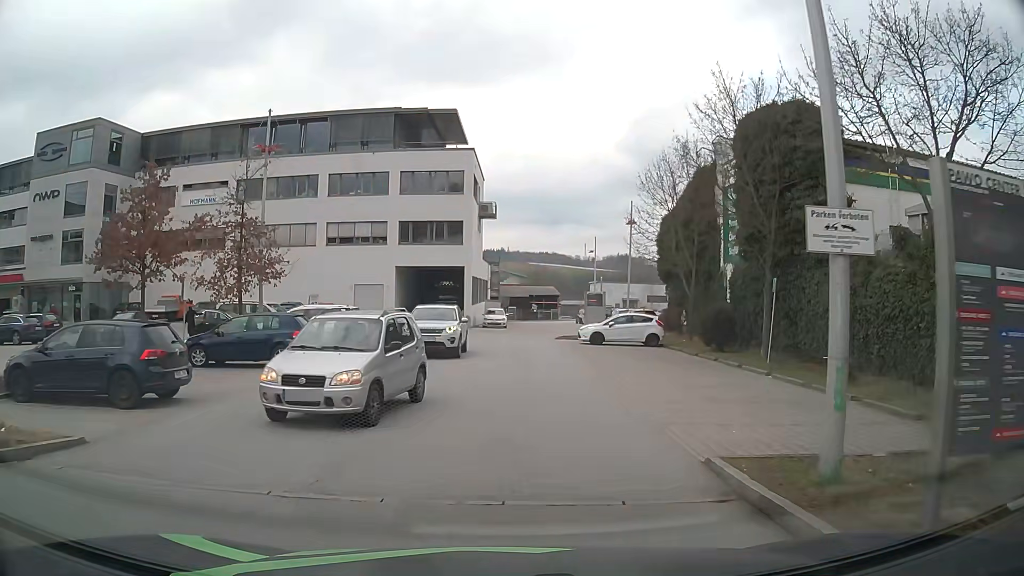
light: Day
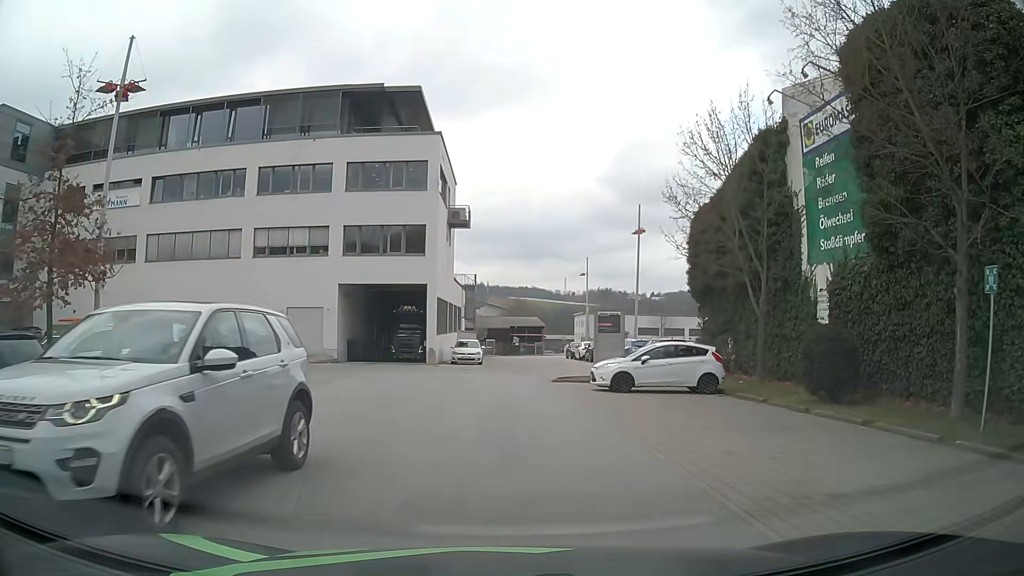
(+0.2, +11.3) m; +1°
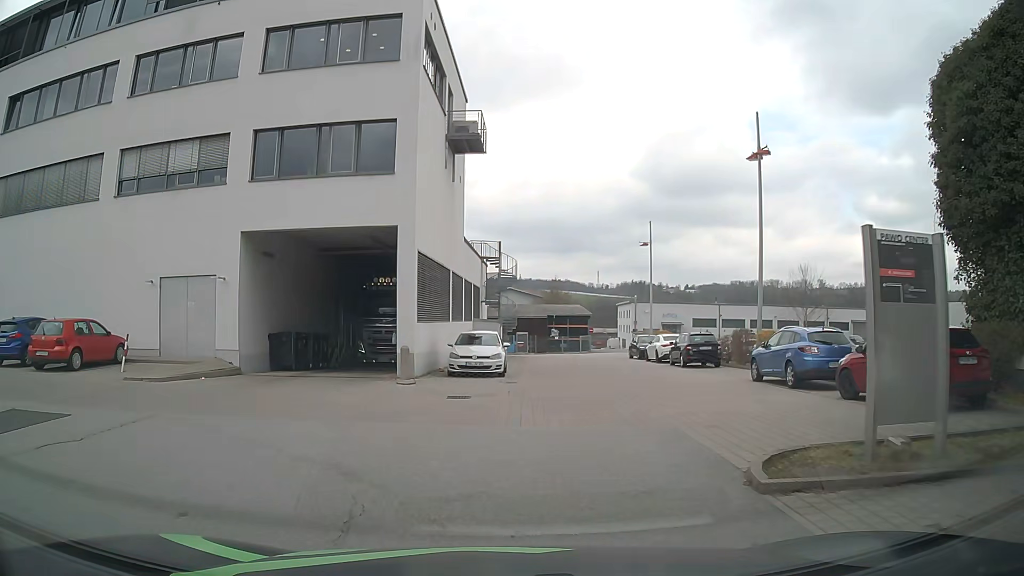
(0.0, +17.5) m; -1°
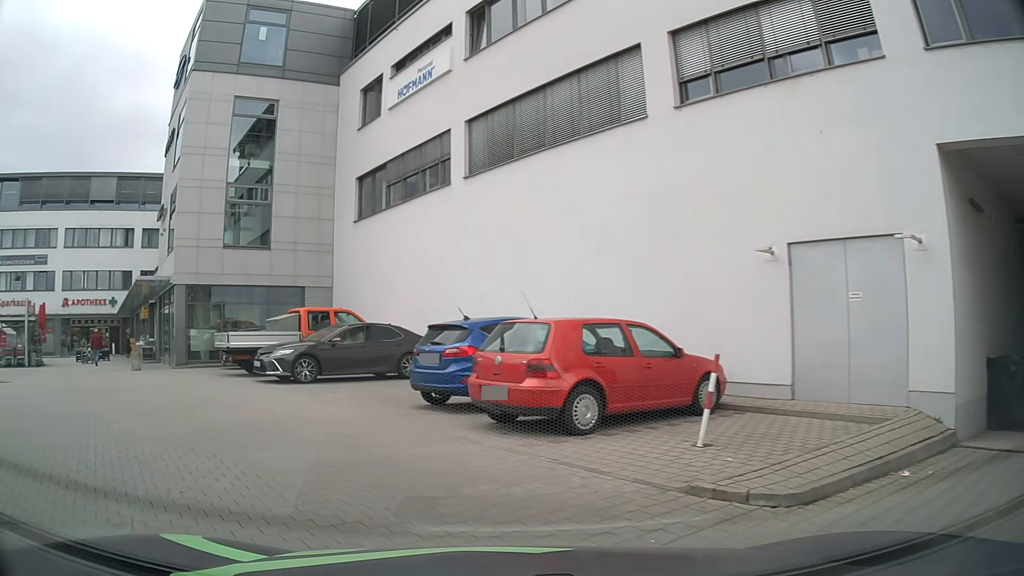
(-4.5, +10.1) m; -56°
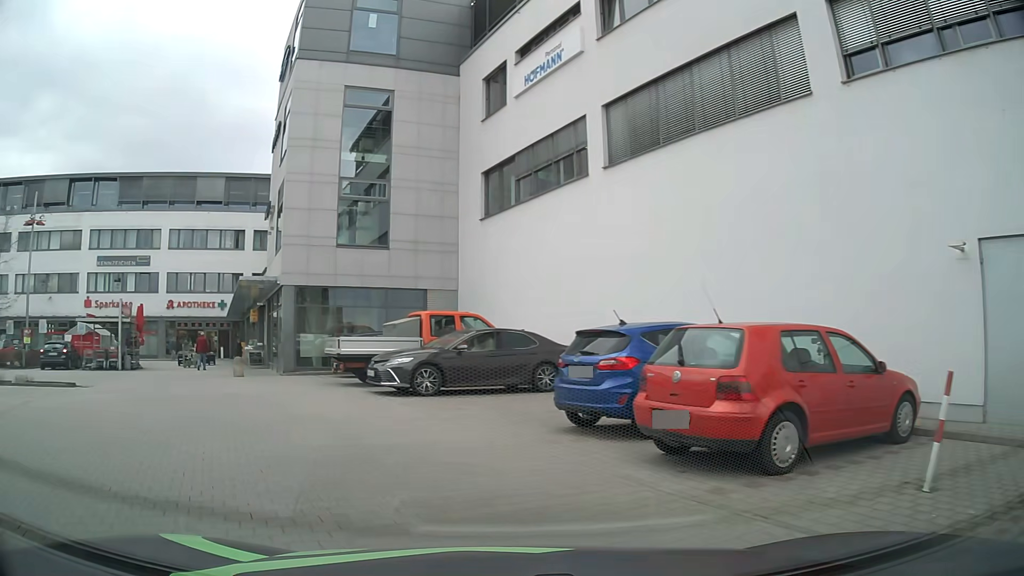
(-0.1, +2.0) m; -9°
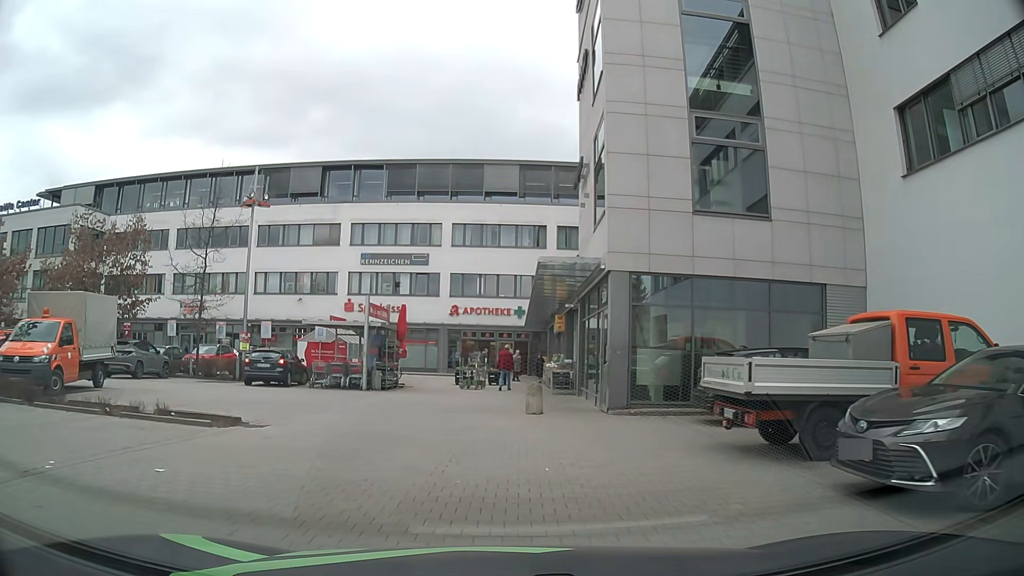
(-2.7, +8.8) m; -26°
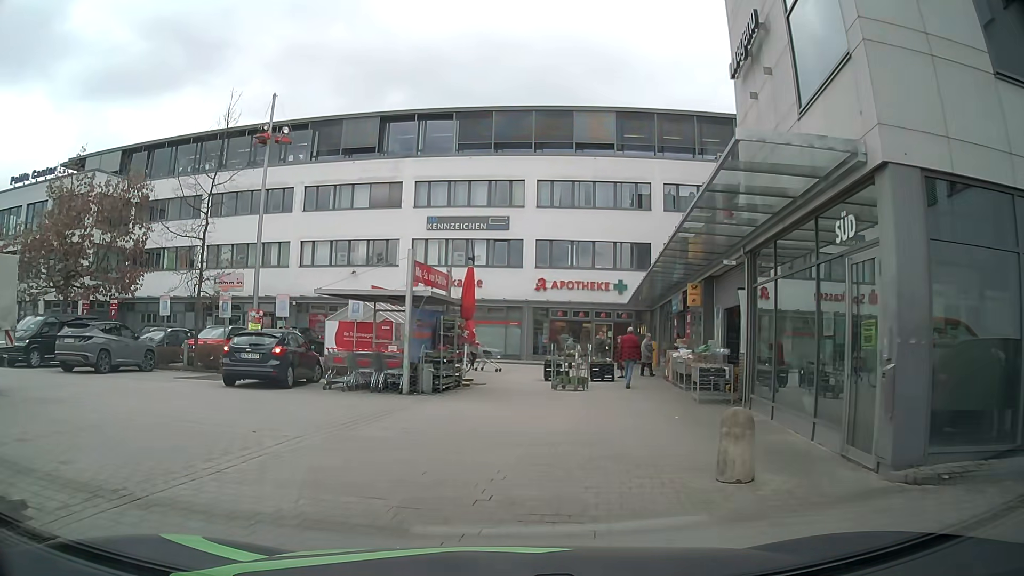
(-0.5, +8.6) m; -7°
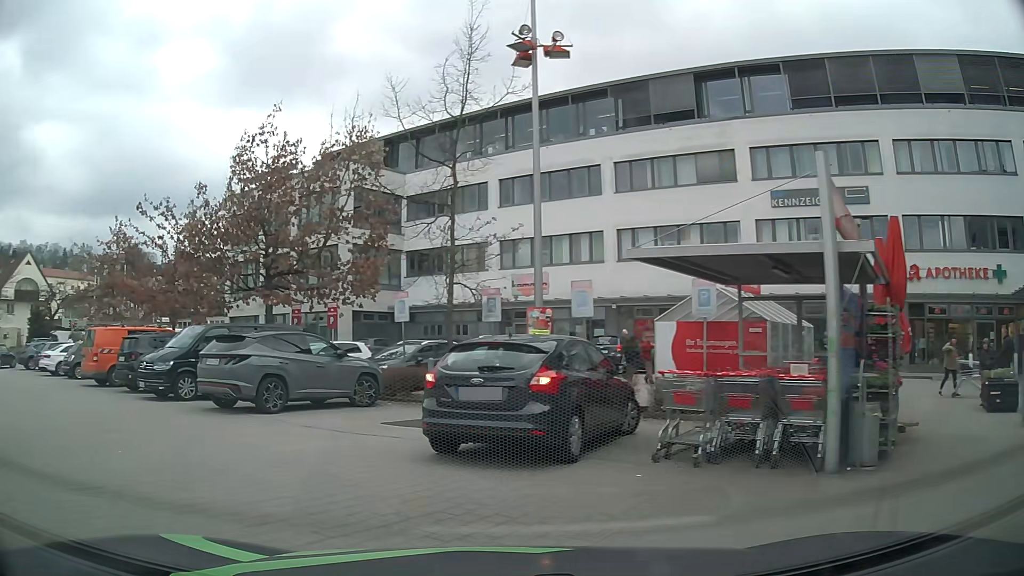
(-1.5, +8.7) m; -26°
